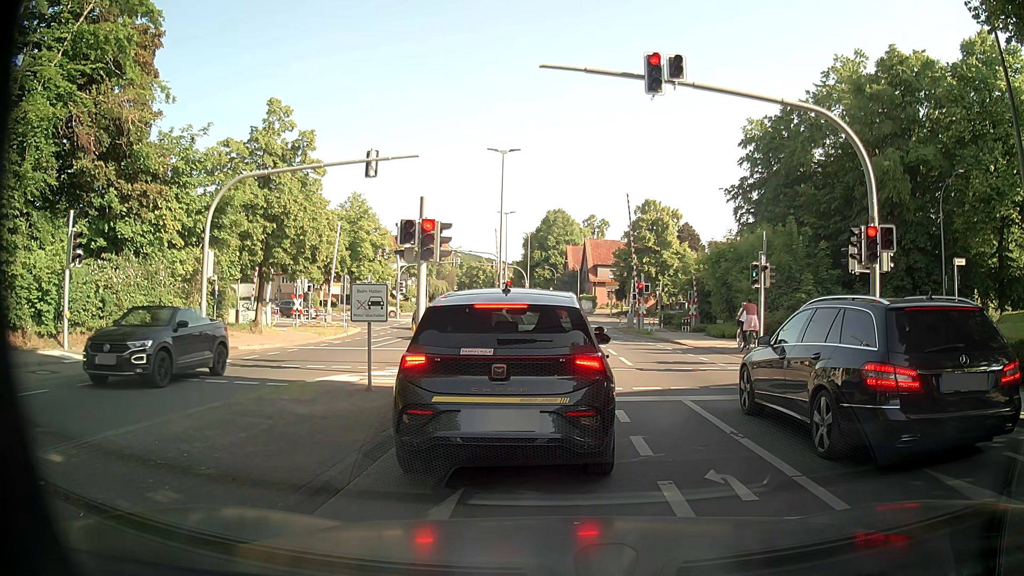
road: tertiary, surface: asphalt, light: Day
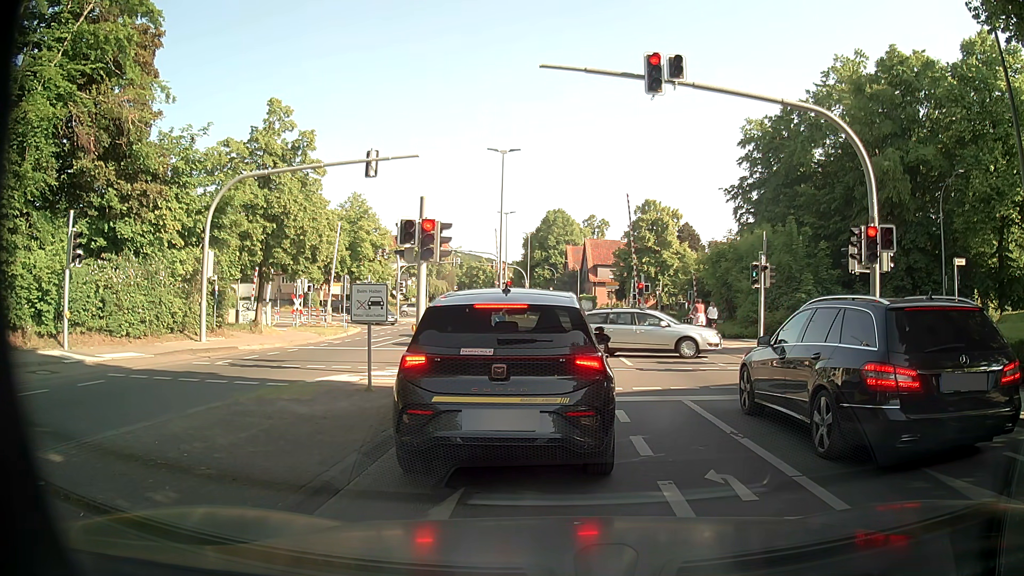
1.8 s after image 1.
(0.0, 0.0) m; 0°
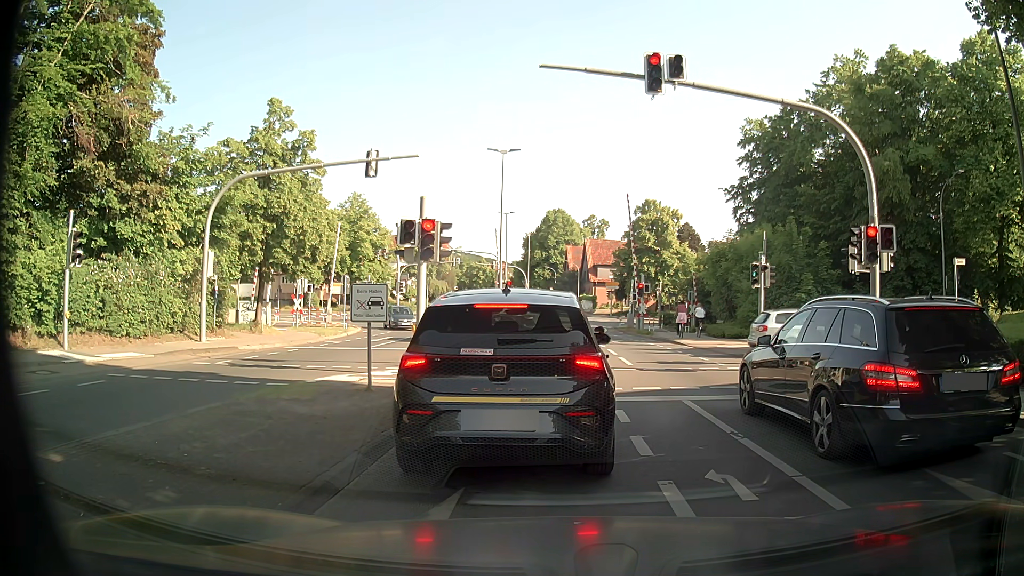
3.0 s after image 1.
(0.0, 0.0) m; 0°
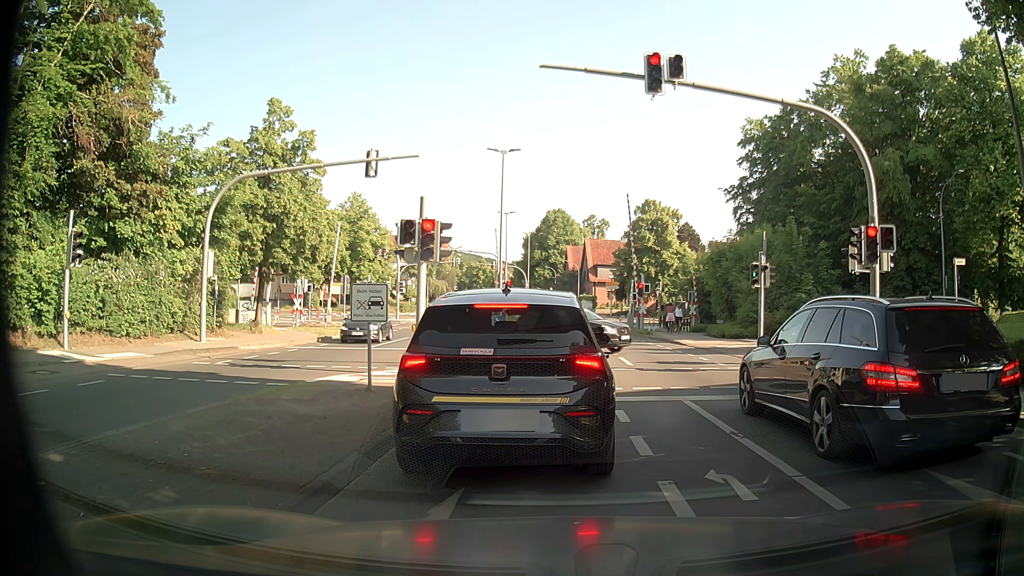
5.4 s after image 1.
(0.0, 0.0) m; 0°
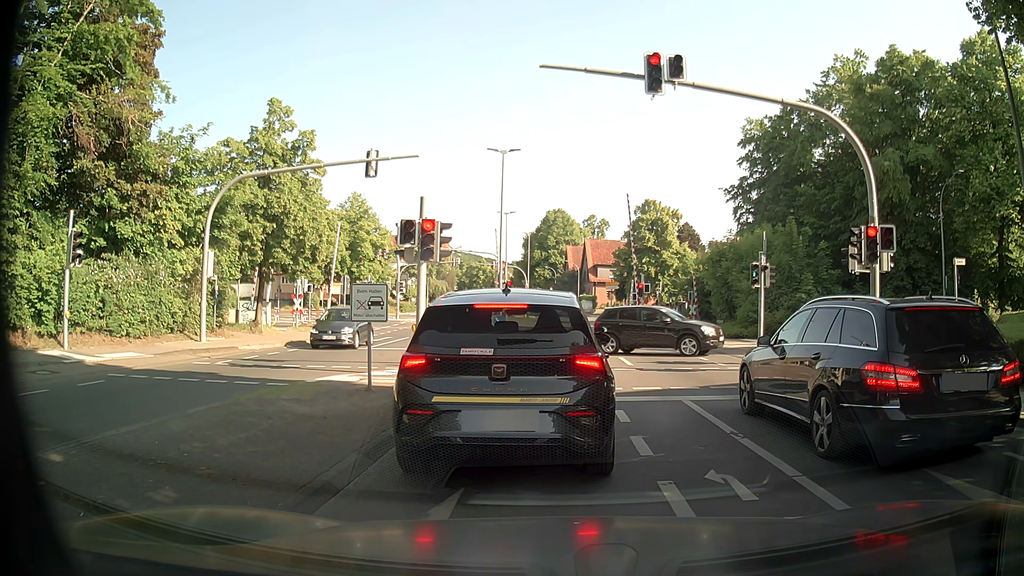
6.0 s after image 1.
(0.0, 0.0) m; 0°
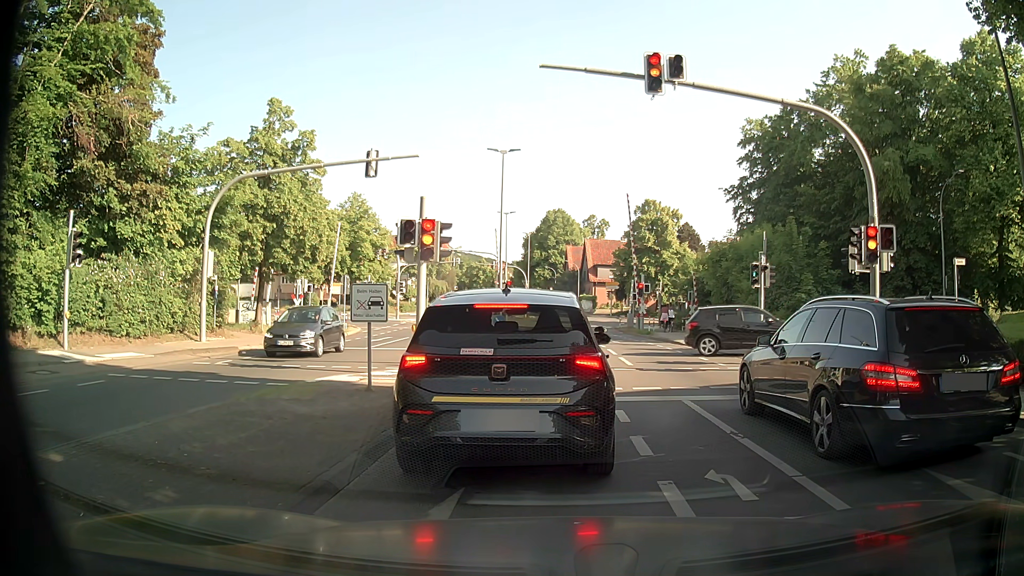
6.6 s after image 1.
(0.0, 0.0) m; 0°
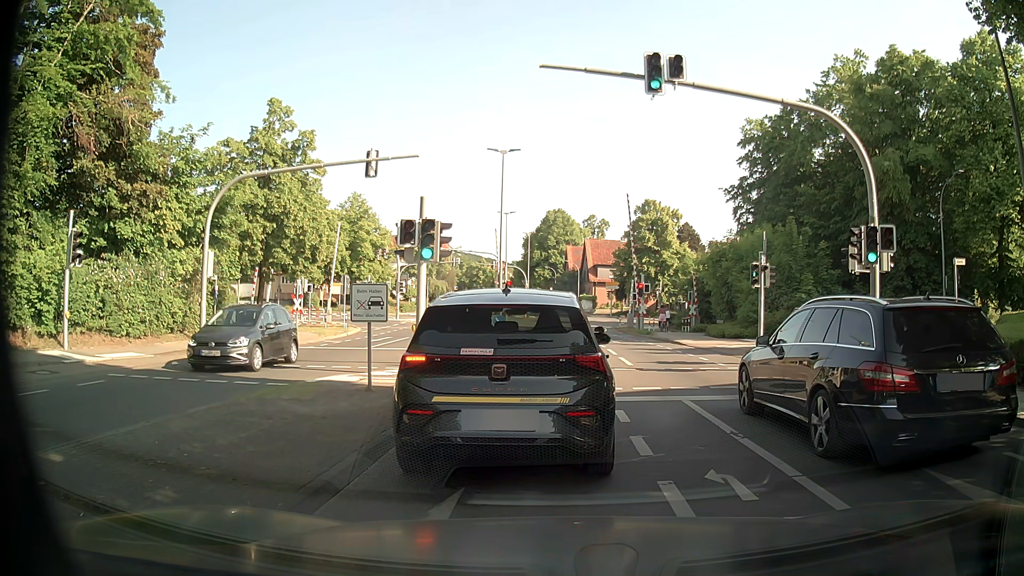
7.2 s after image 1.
(0.0, 0.0) m; 0°
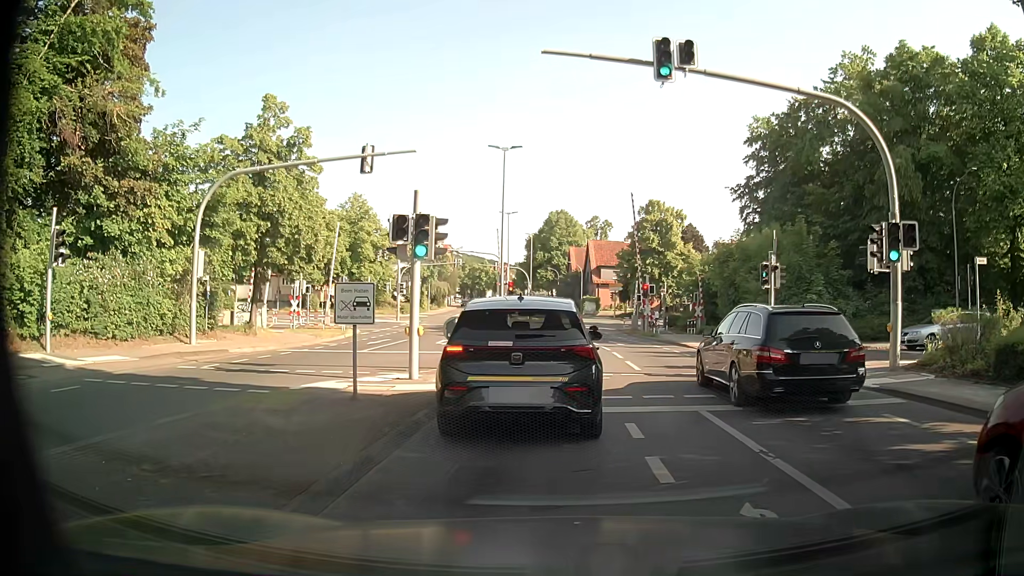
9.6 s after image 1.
(0.0, +1.0) m; 0°
